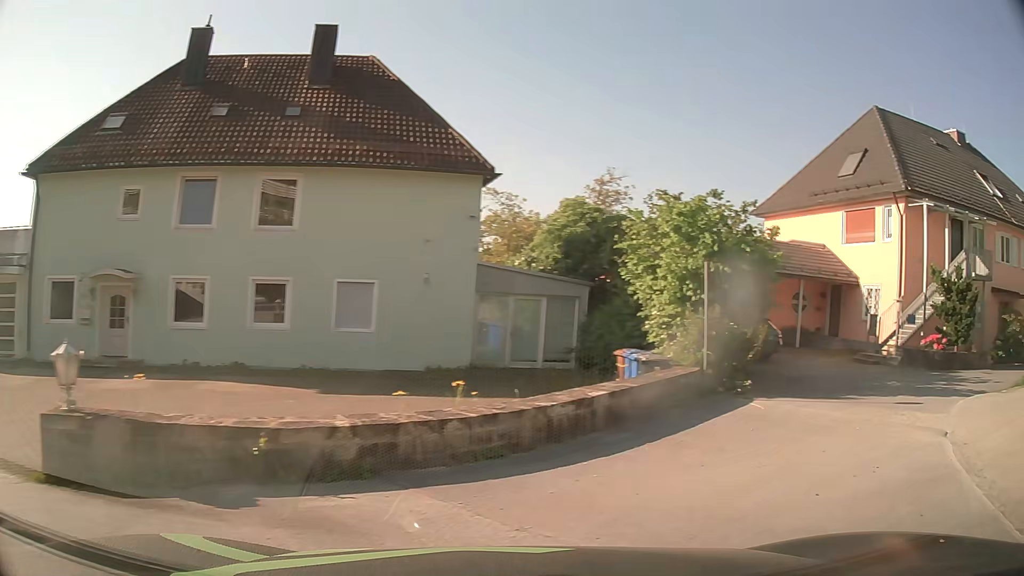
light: Day
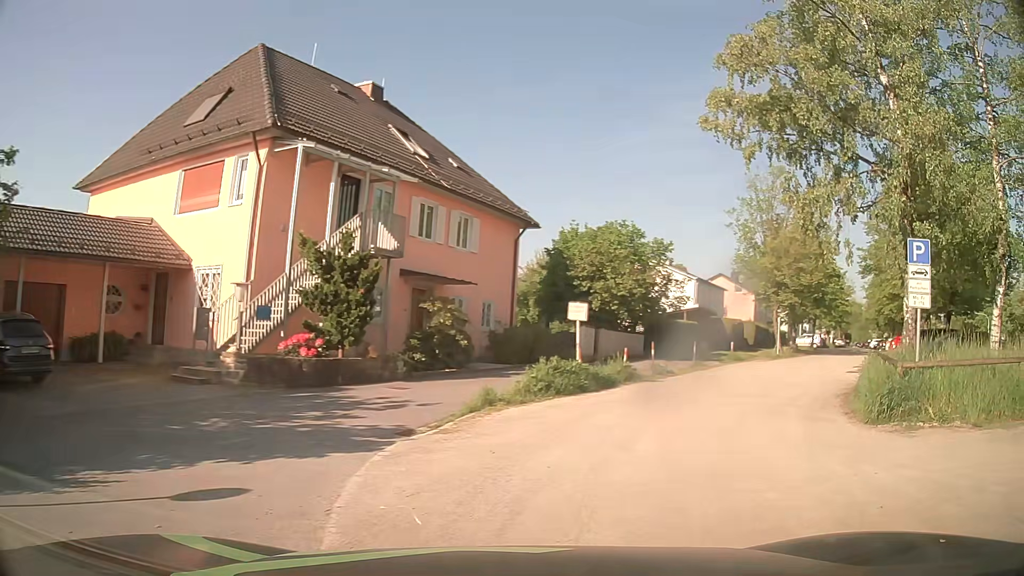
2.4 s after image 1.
(+4.3, +7.6) m; +52°
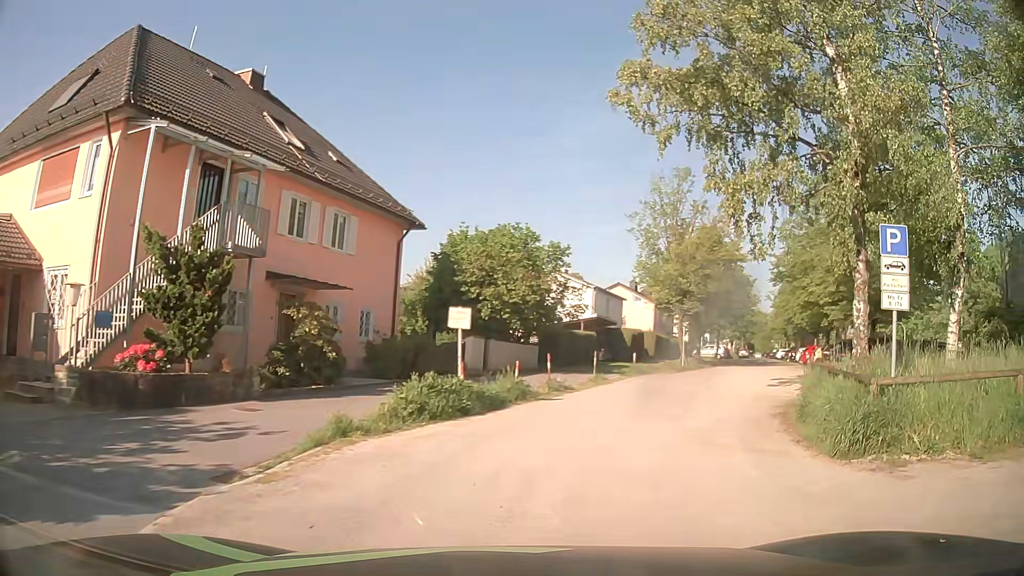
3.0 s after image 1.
(+0.3, +2.6) m; +10°
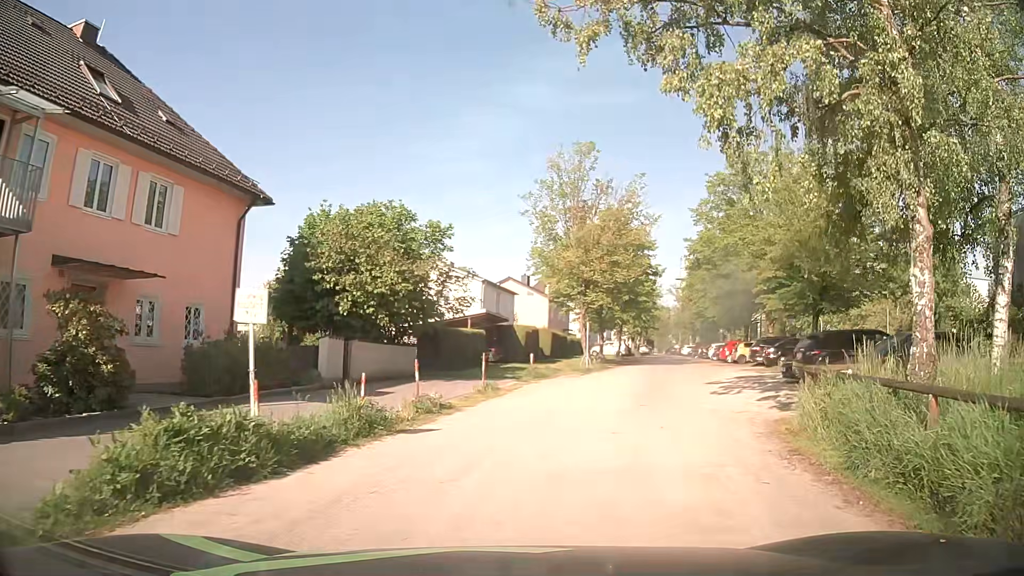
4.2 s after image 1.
(+0.6, +5.7) m; +10°
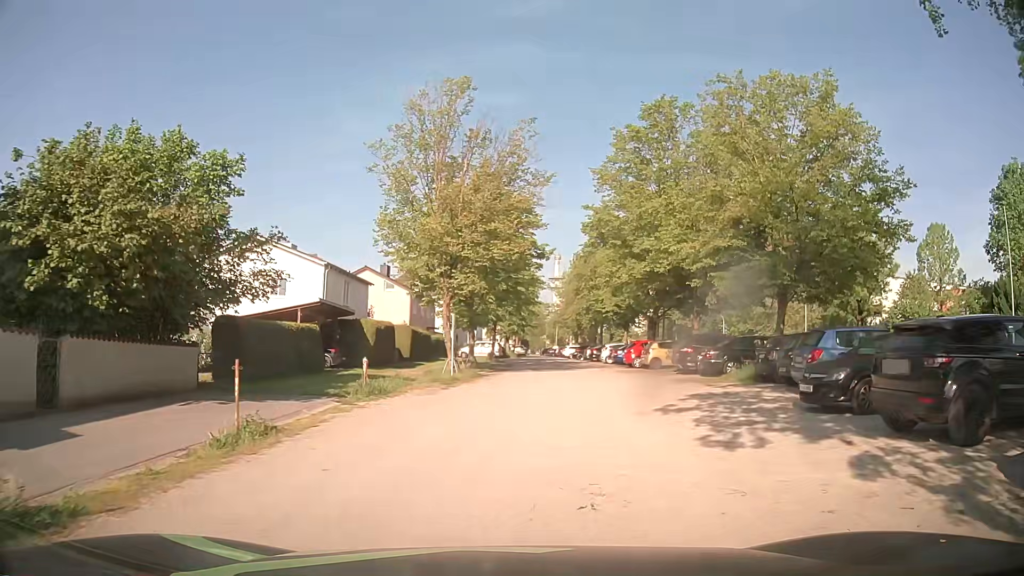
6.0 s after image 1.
(+1.0, +10.0) m; +10°
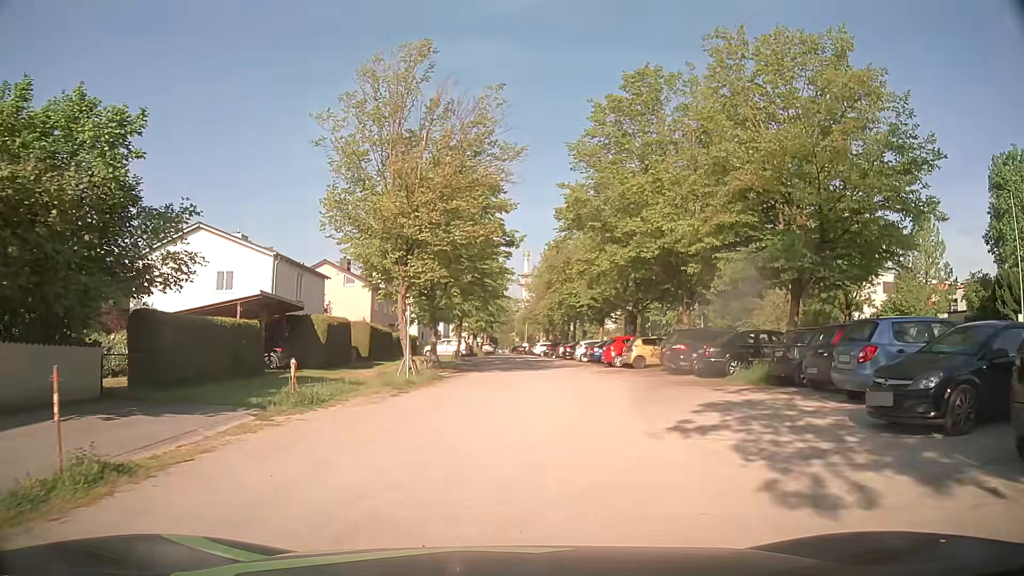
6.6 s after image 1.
(+0.2, +3.7) m; +5°
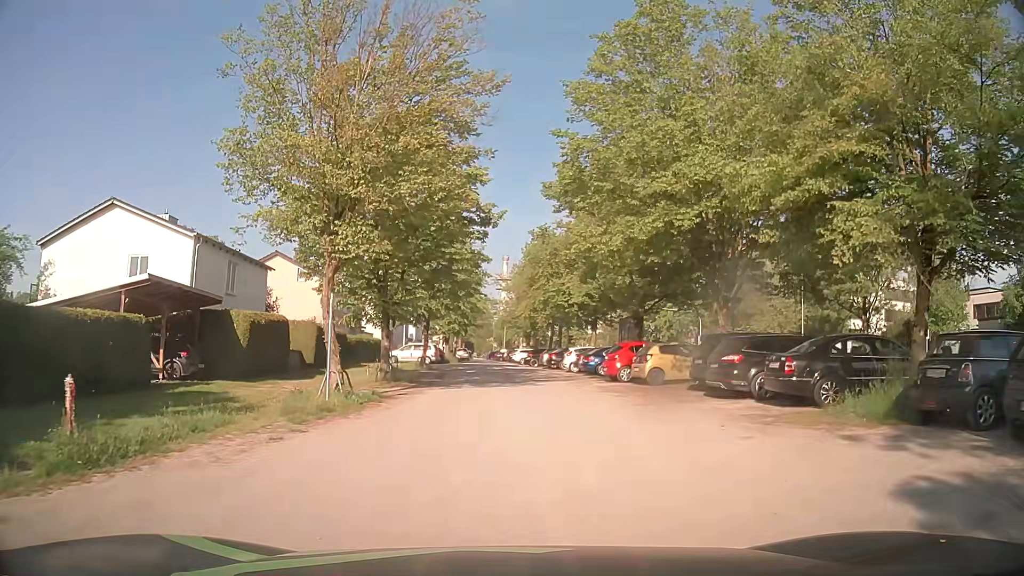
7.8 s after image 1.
(+0.1, +7.6) m; 0°
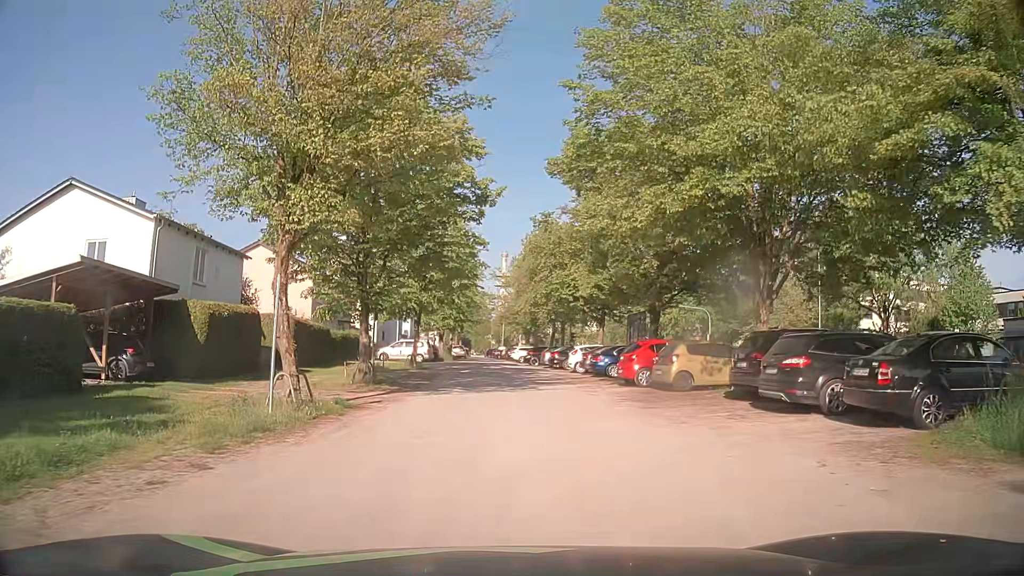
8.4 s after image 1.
(+0.1, +3.7) m; +1°
